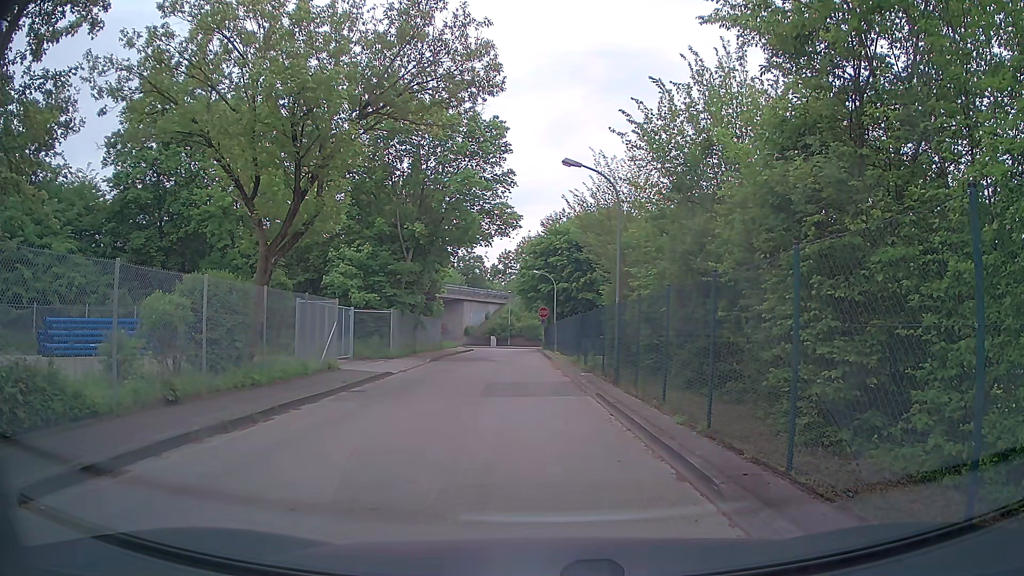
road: tertiary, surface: asphalt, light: Day
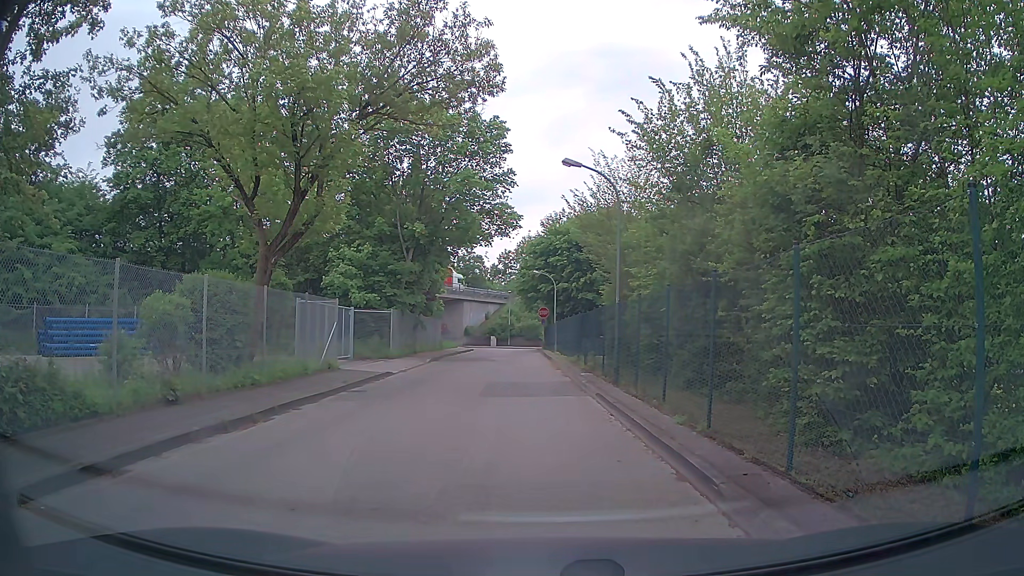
(0.0, 0.0) m; 0°
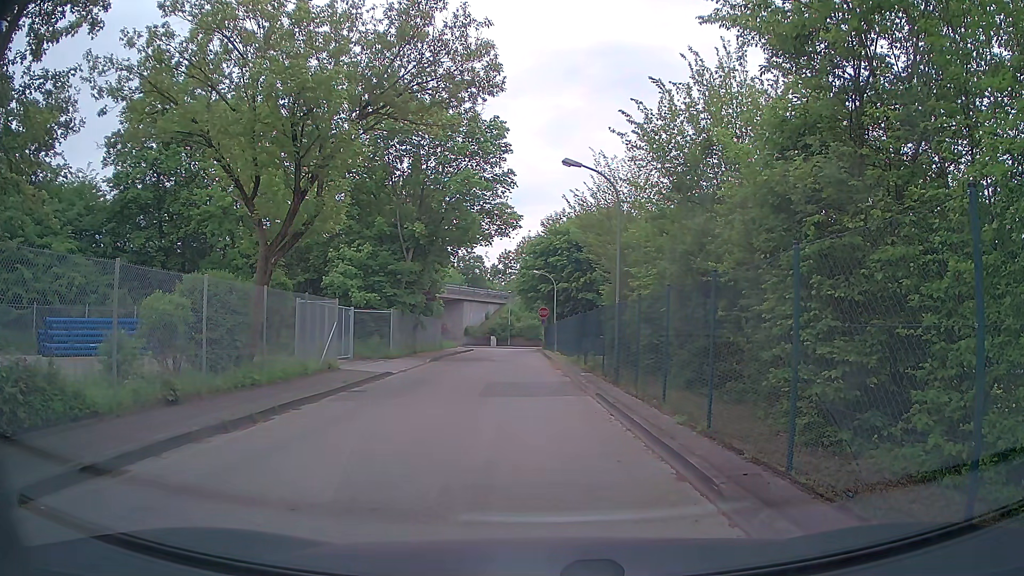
(0.0, 0.0) m; 0°
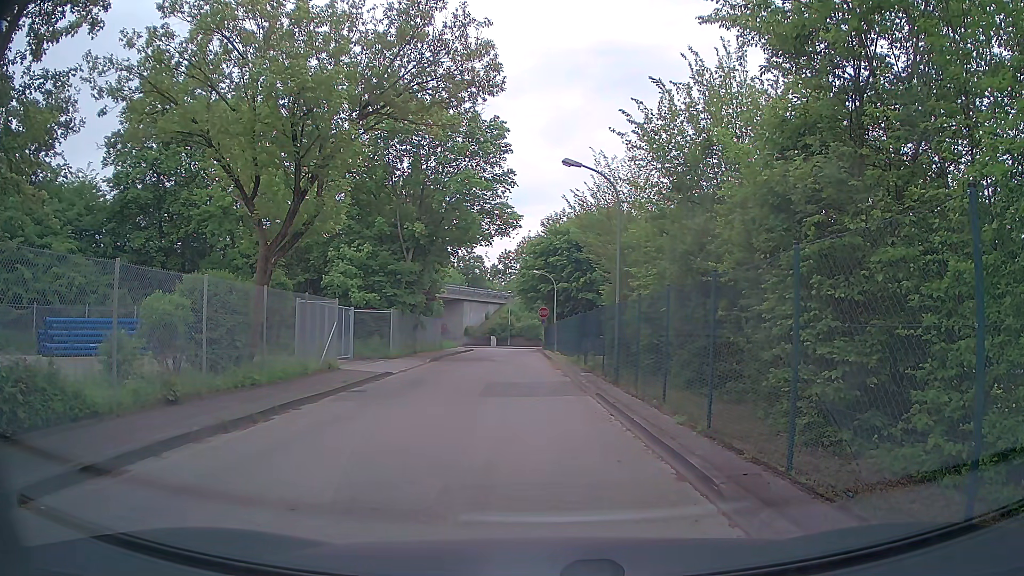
(0.0, 0.0) m; 0°
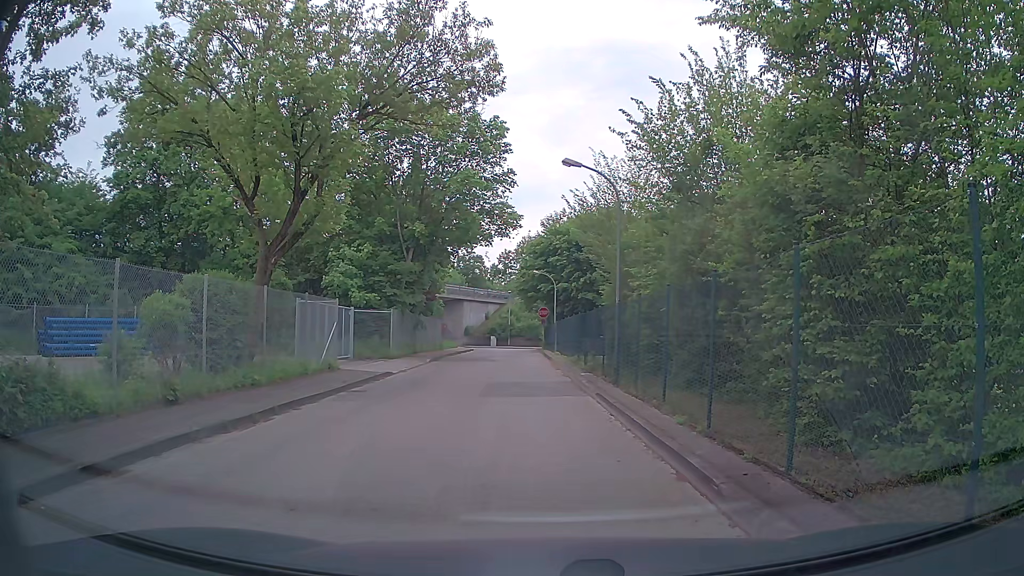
(0.0, 0.0) m; 0°
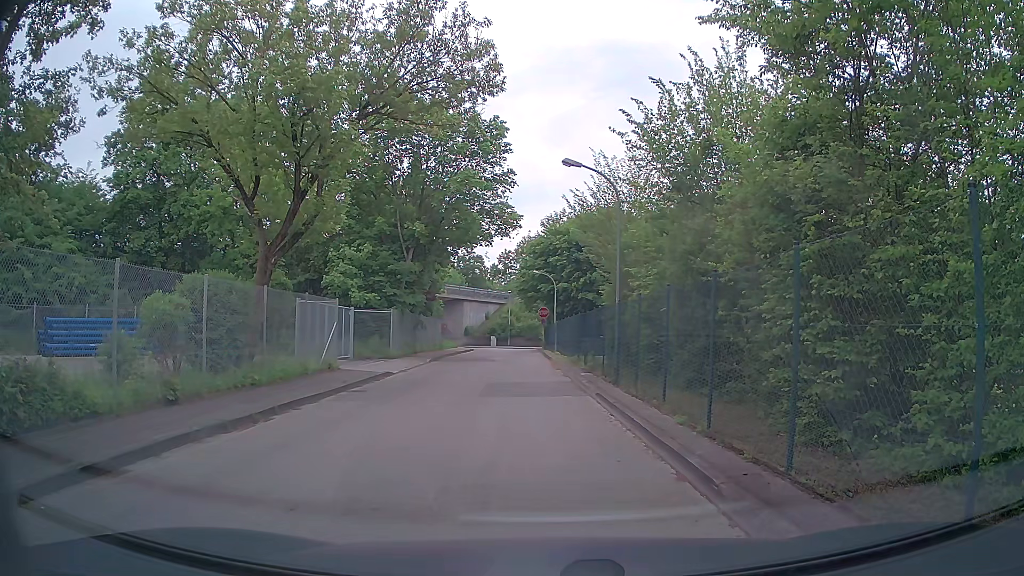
(0.0, 0.0) m; 0°
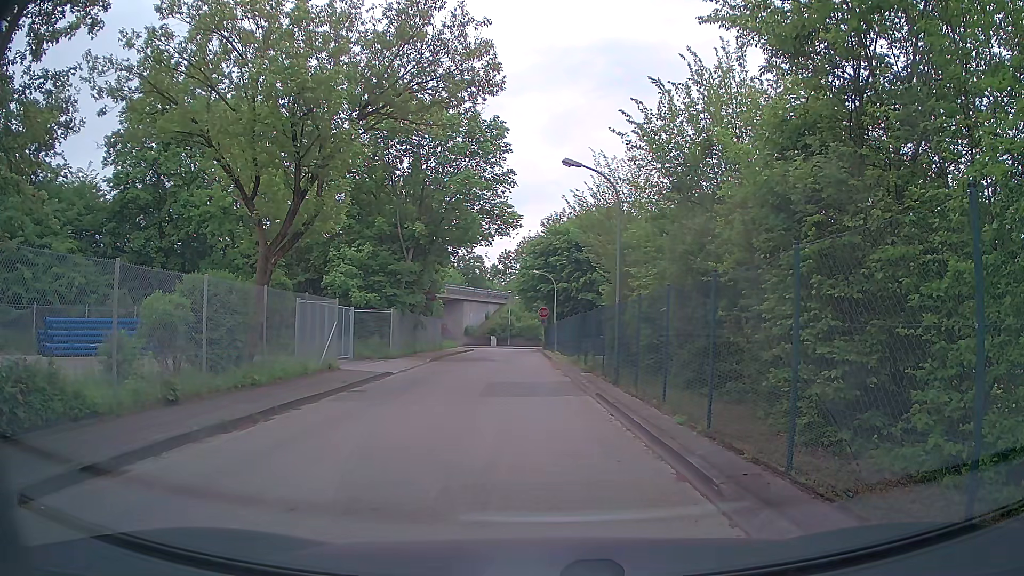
(0.0, 0.0) m; 0°
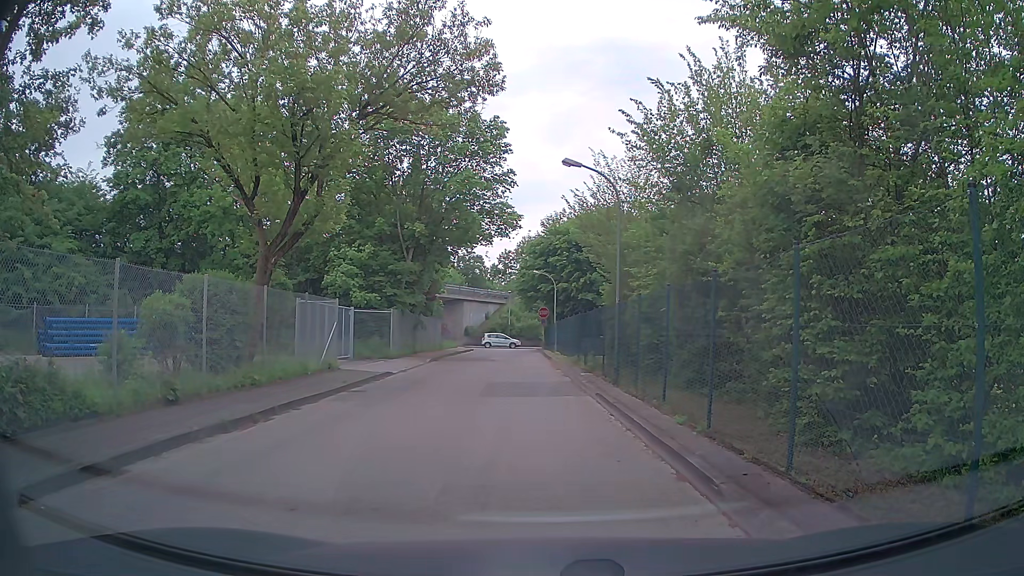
(0.0, 0.0) m; 0°
